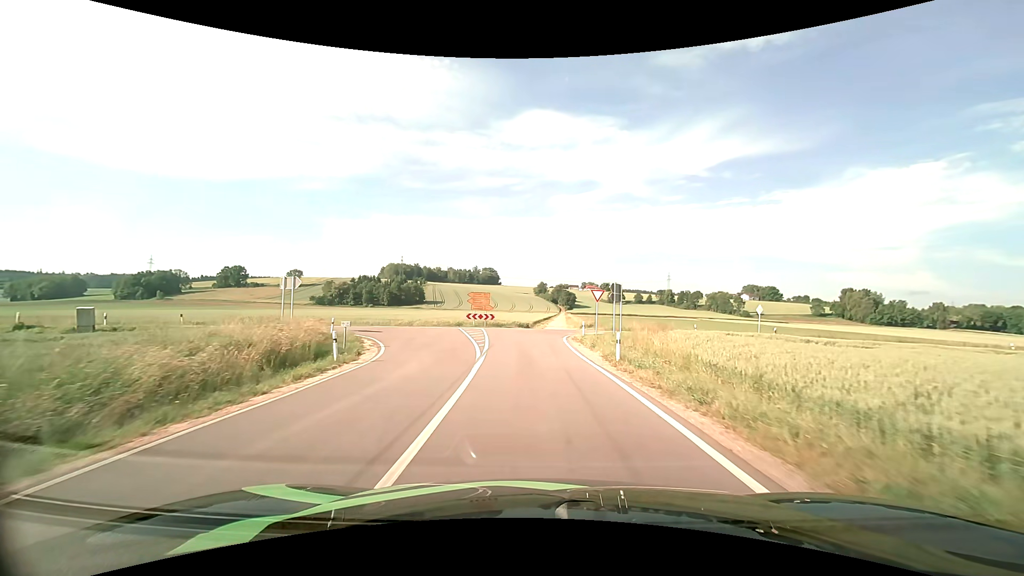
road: tertiary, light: Day
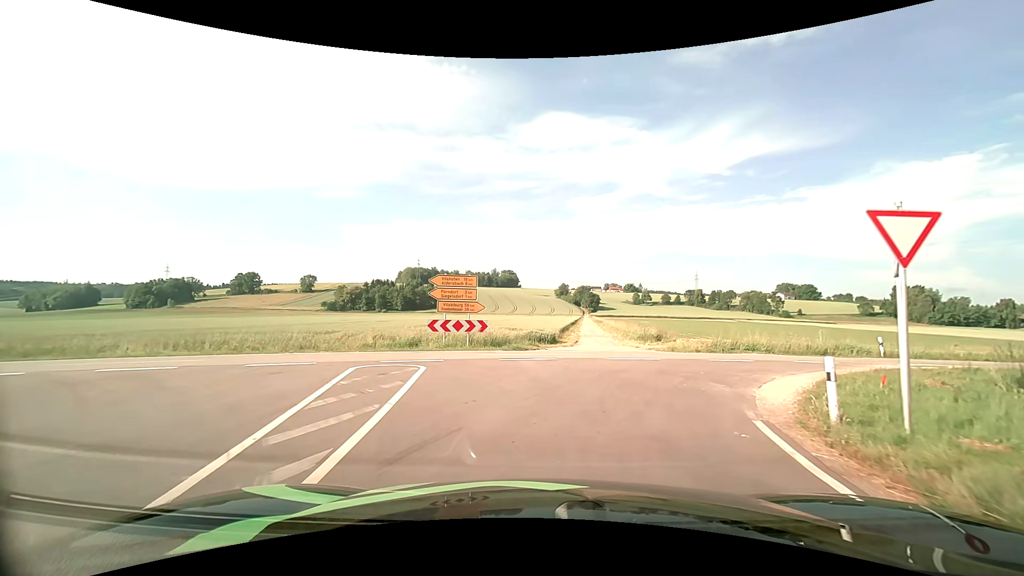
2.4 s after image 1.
(-0.7, +22.0) m; -2°
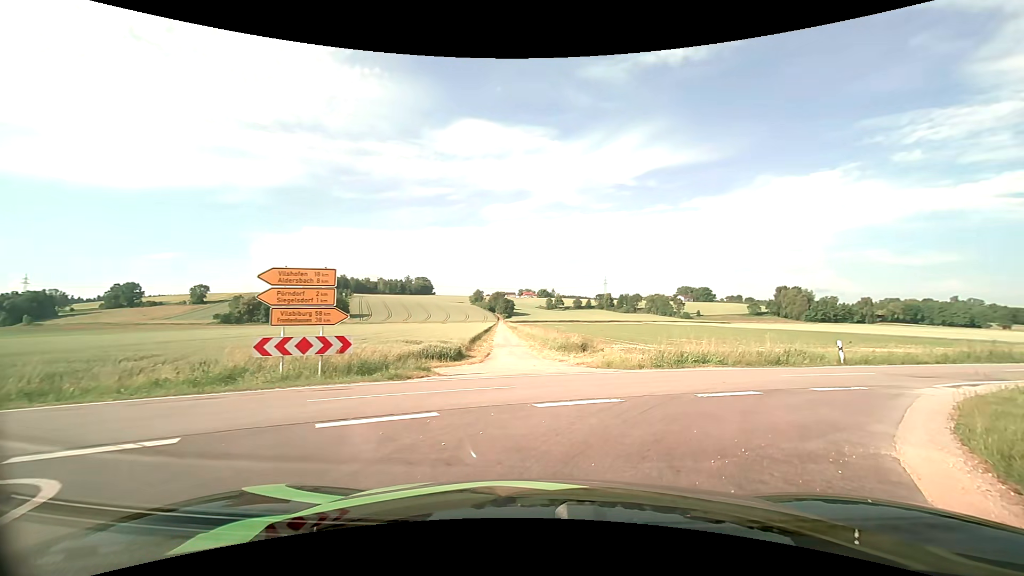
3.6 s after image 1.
(+0.4, +6.2) m; +10°
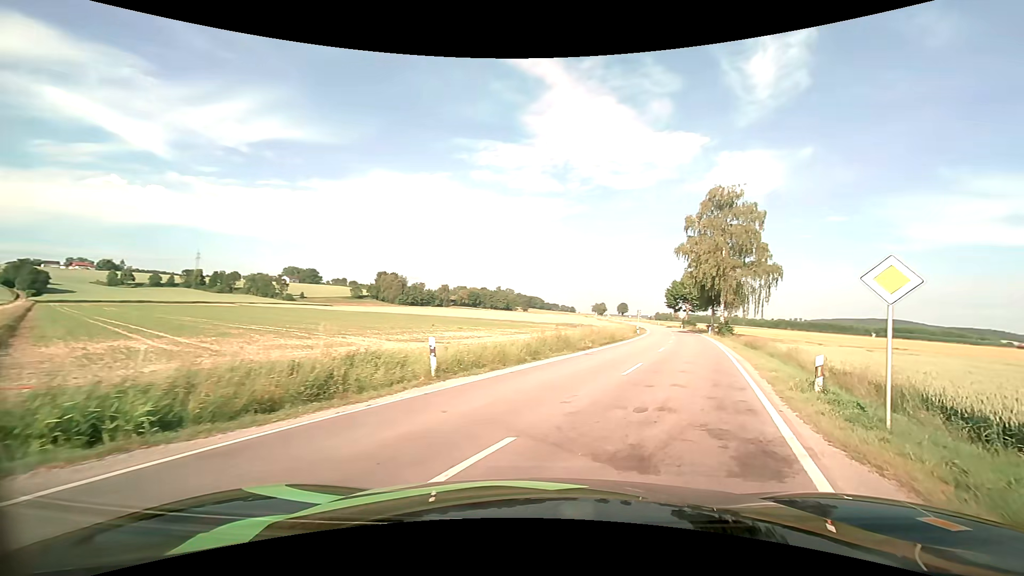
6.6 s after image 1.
(+5.1, +12.5) m; +41°
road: secondary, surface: asphalt
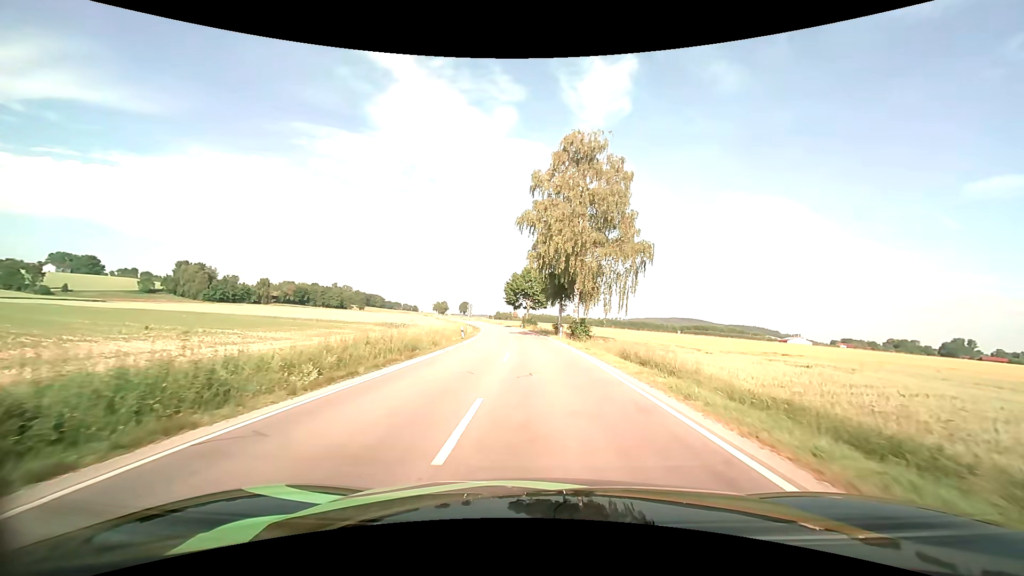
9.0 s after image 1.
(+5.4, +20.6) m; +19°
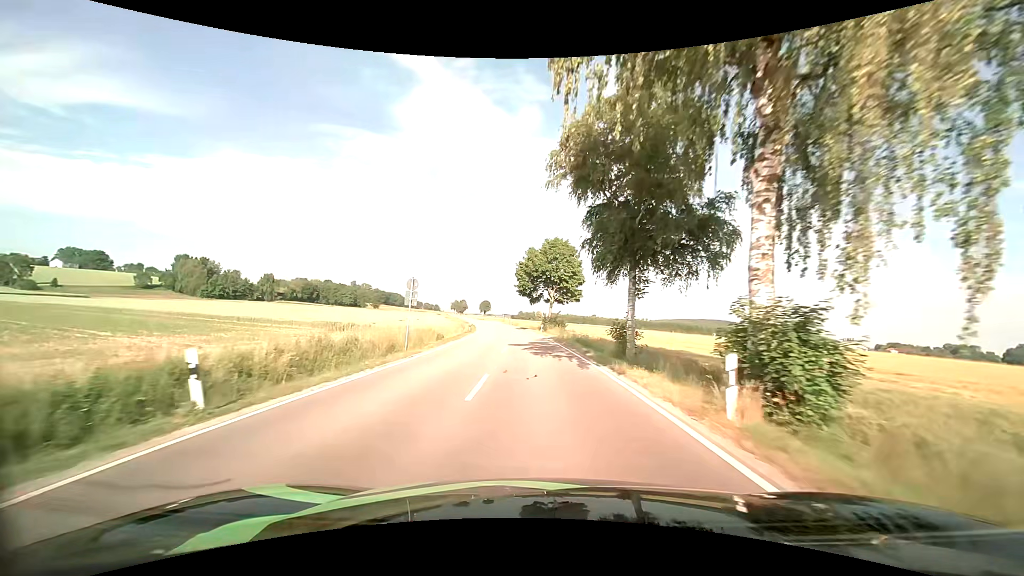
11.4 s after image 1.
(-0.3, +33.4) m; -2°
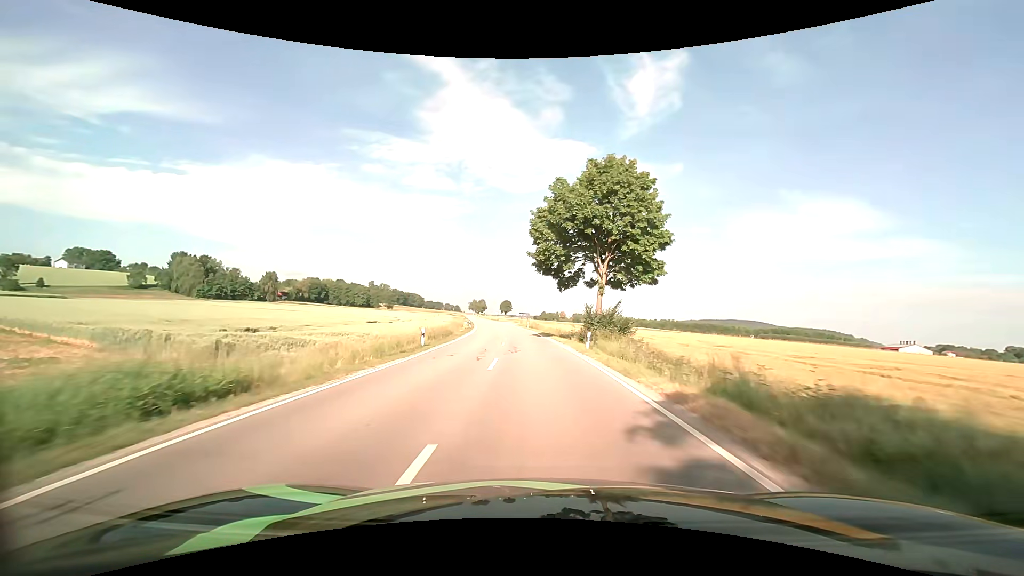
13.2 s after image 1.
(-0.8, +31.7) m; -3°
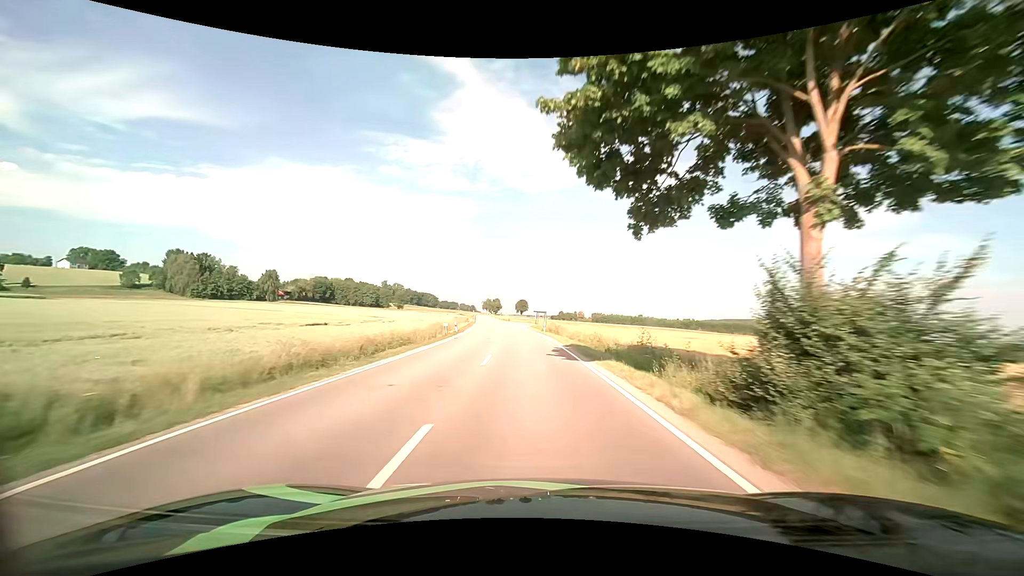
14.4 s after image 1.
(-0.4, +23.5) m; -2°
(0, +10) (0, +20) (-1, +30) (-2, +40) (-2, +50) (-3, +60) (-4, +70) (-6, +80) (-7, +90) (-8, +100) m
